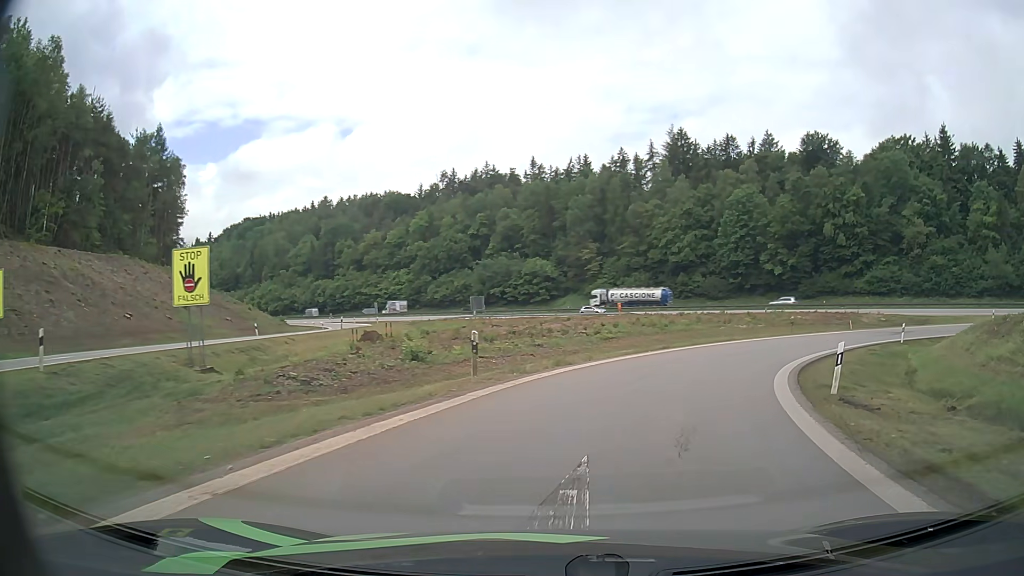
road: motorway_link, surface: asphalt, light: Day
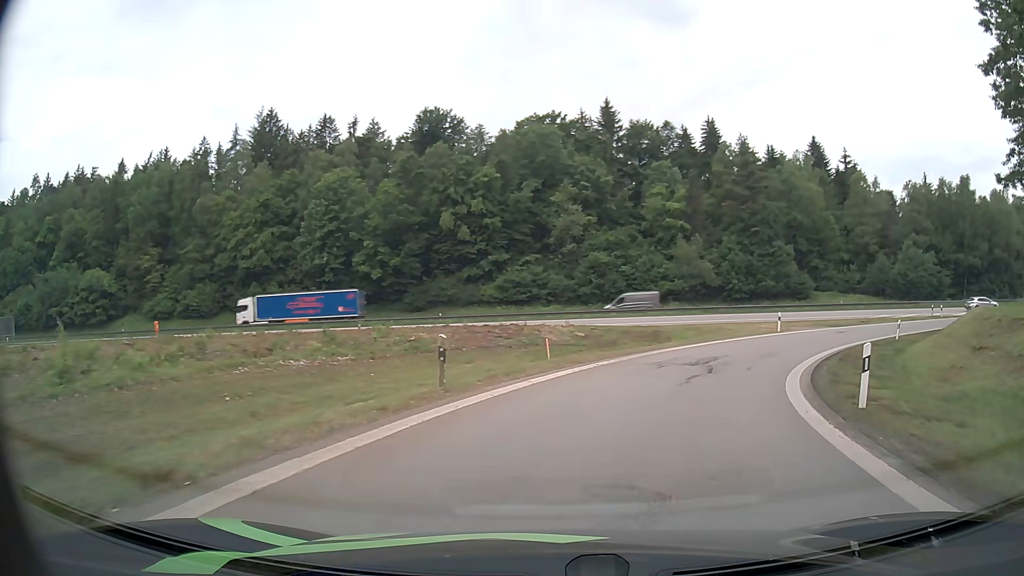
(+7.9, +27.2) m; +34°
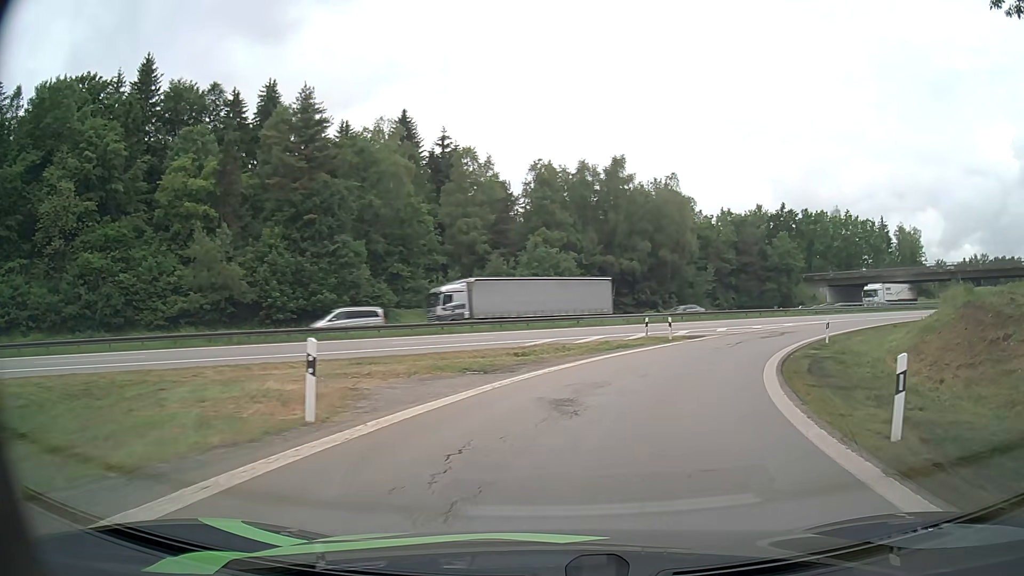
(+9.3, +27.9) m; +37°
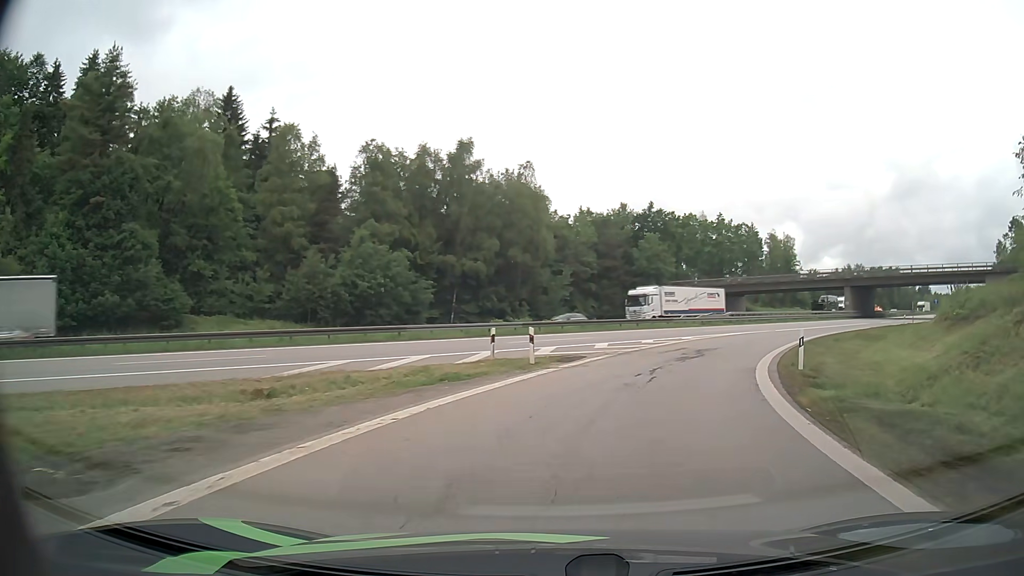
(+1.4, +12.4) m; +12°
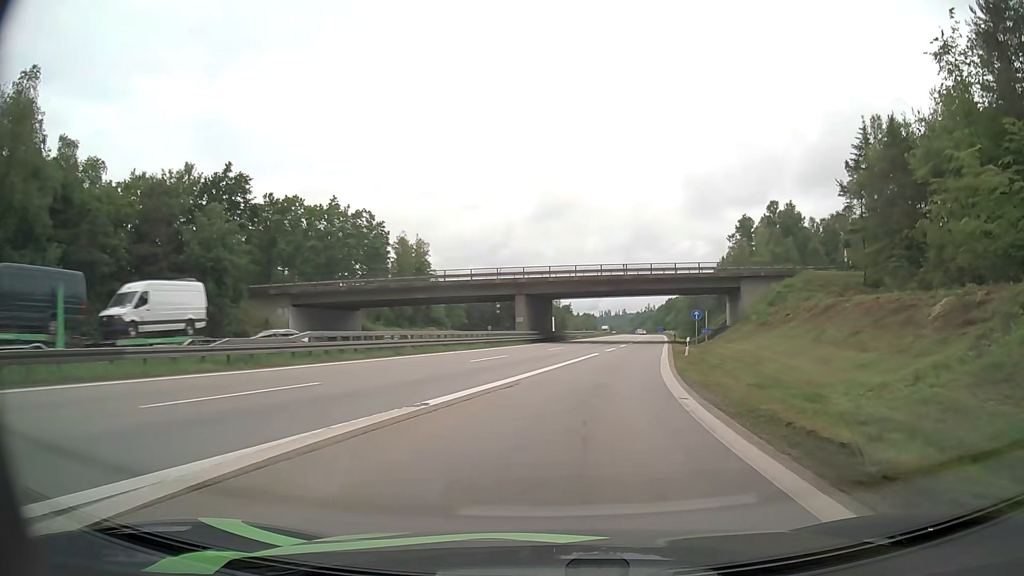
(+10.5, +33.5) m; +32°
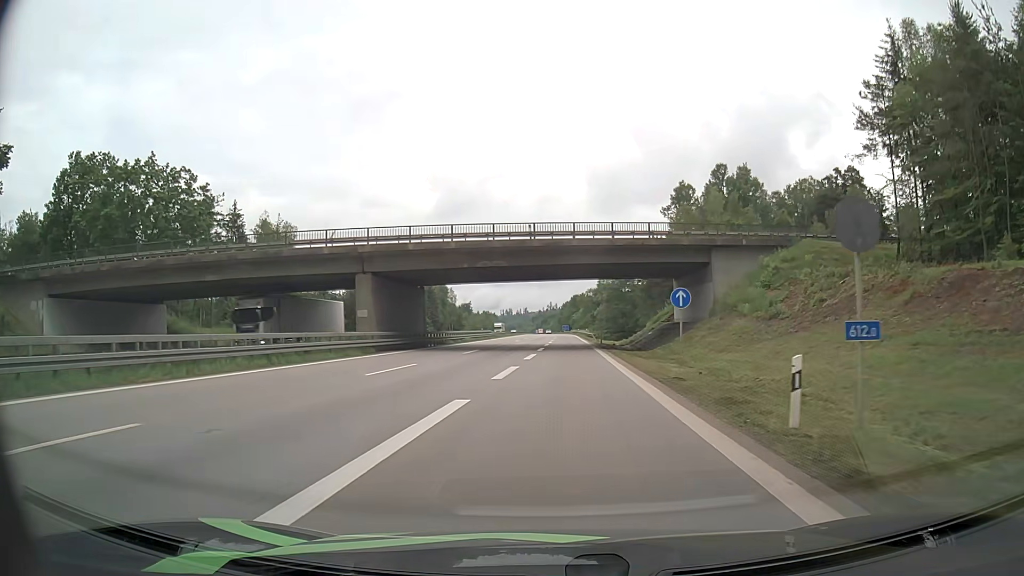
(+2.4, +25.3) m; +9°
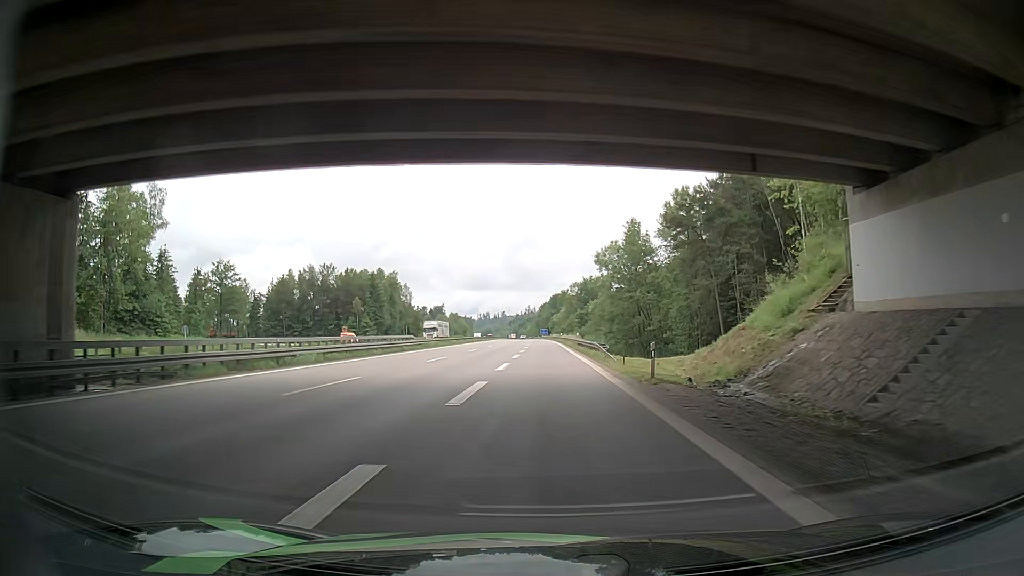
(+1.2, +42.3) m; +2°
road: motorway
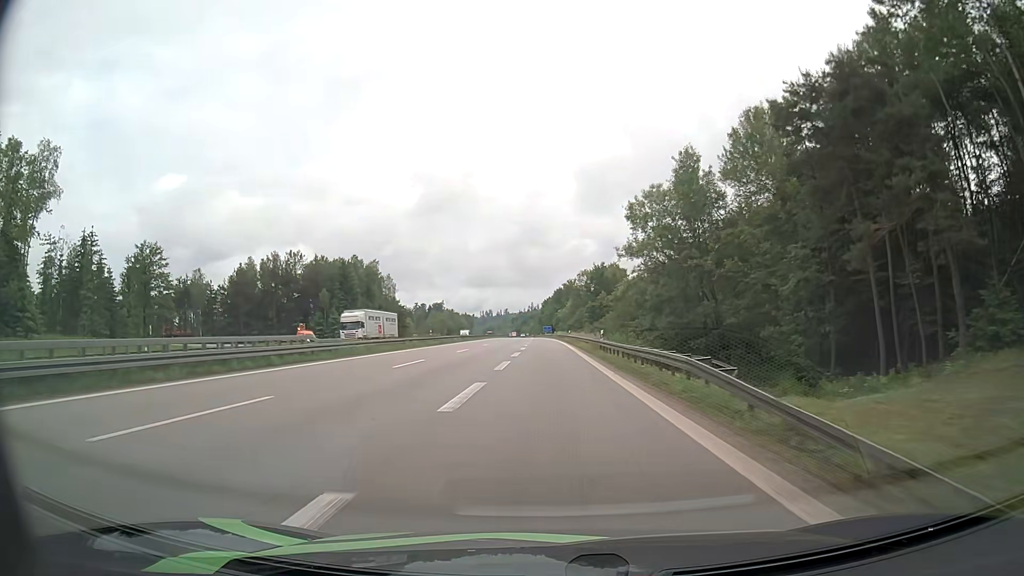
(-0.3, +25.7) m; -1°
(0, +10) (0, +20) (0, +30) (0, +40) (0, +50) (0, +60) (0, +70) (0, +80) (0, +90) (0, +100) m
